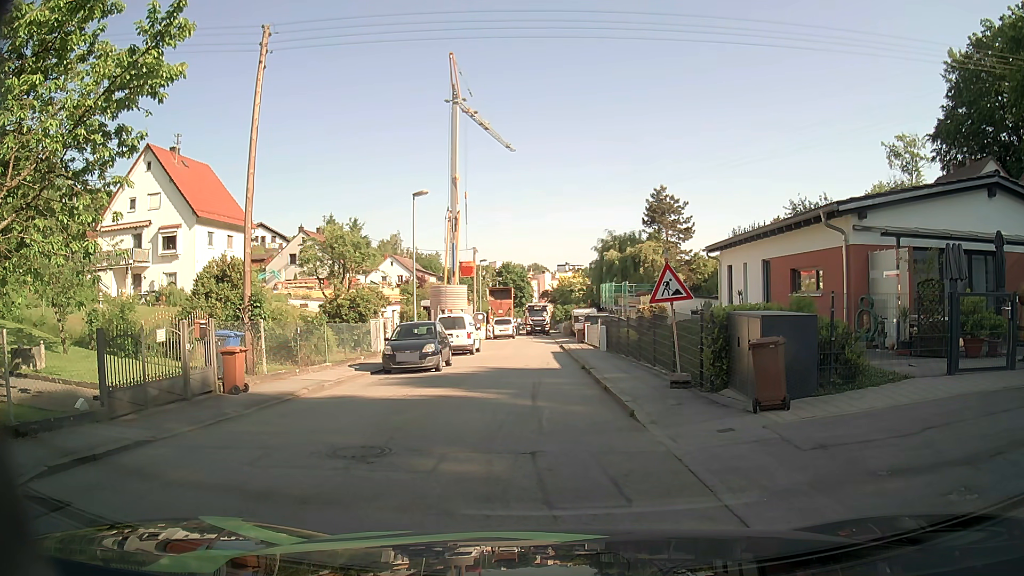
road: residential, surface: asphalt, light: Day
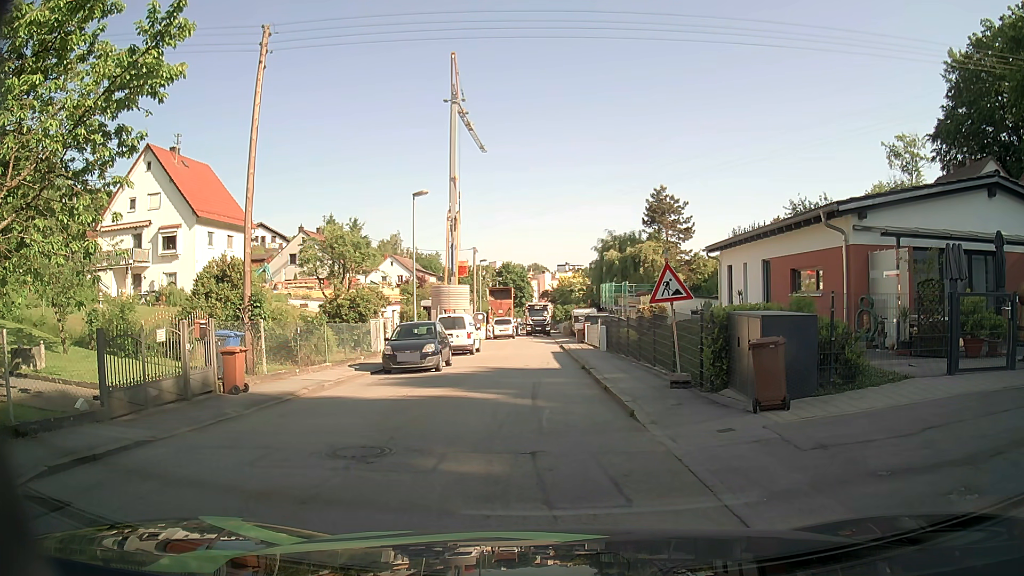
(0.0, 0.0) m; 0°
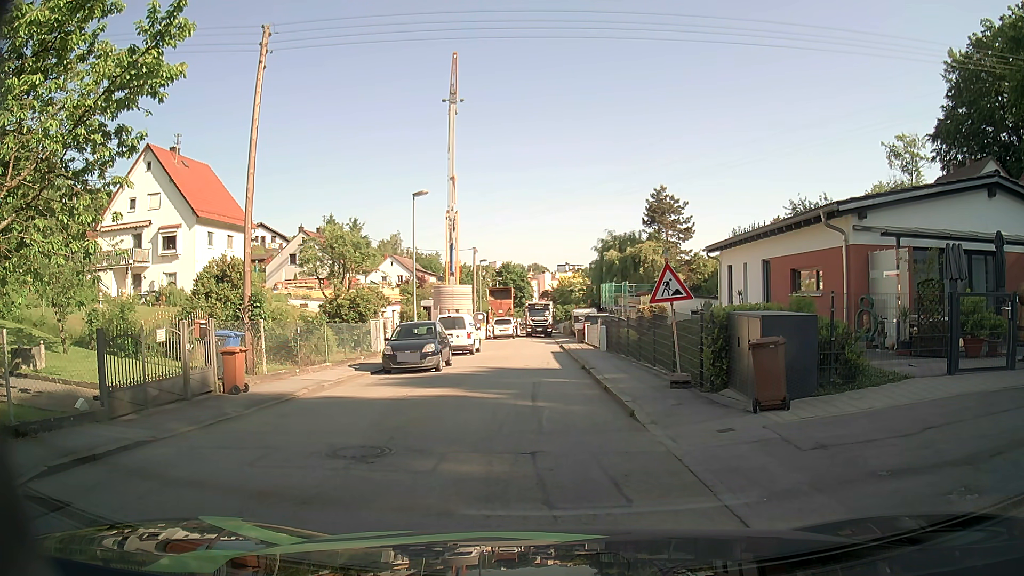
(0.0, 0.0) m; 0°
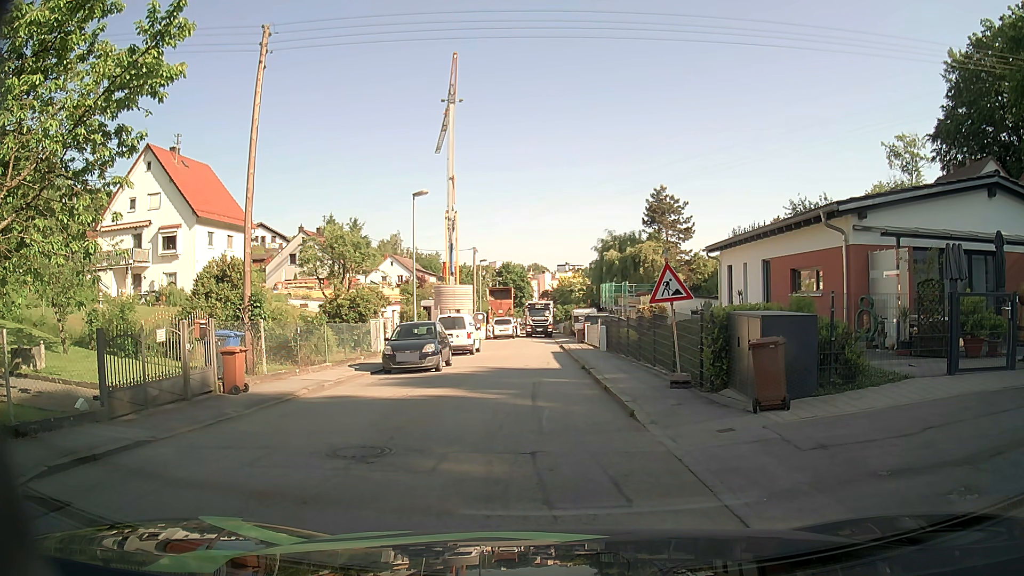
(0.0, 0.0) m; 0°
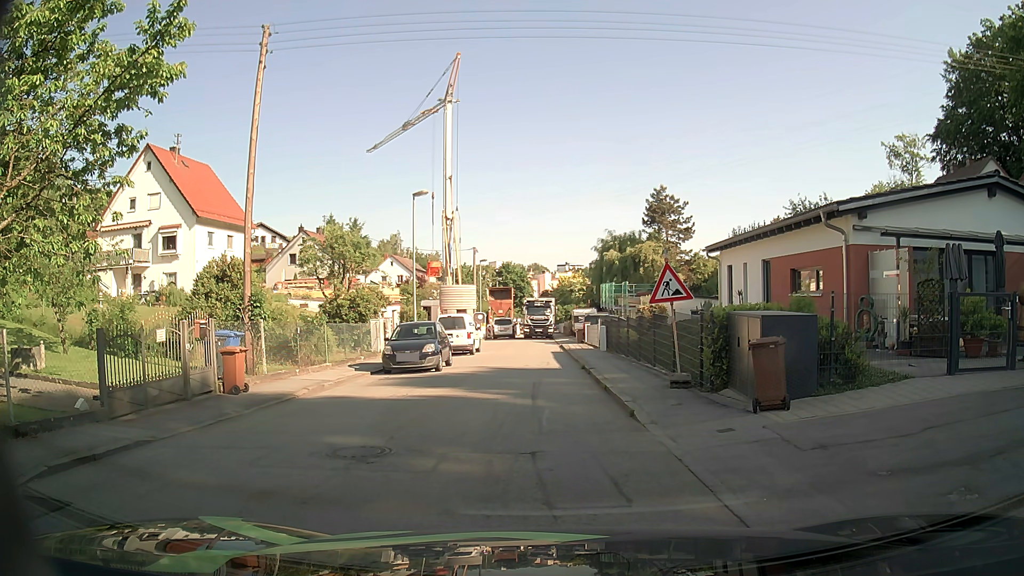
(0.0, 0.0) m; 0°
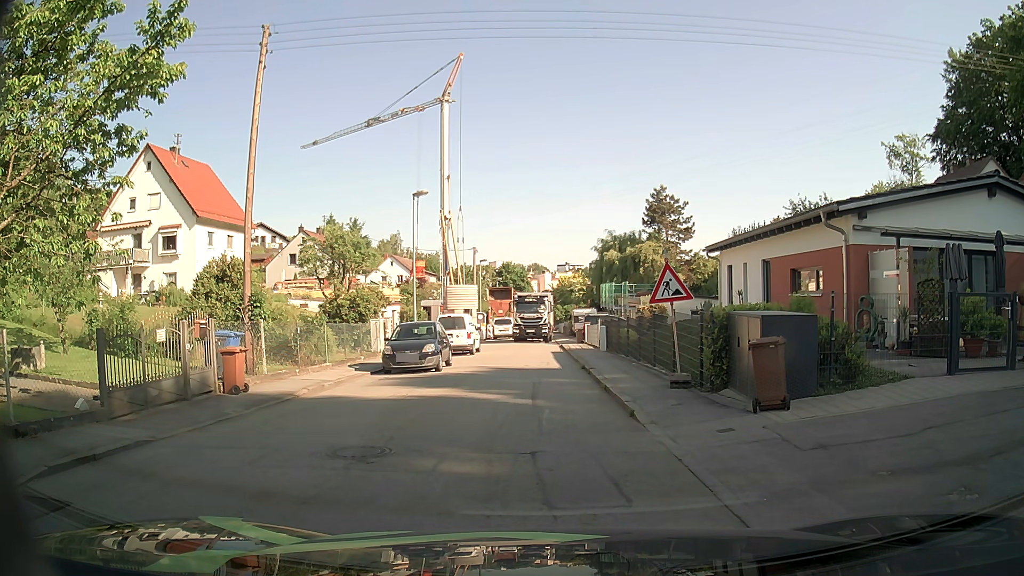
(0.0, 0.0) m; 0°
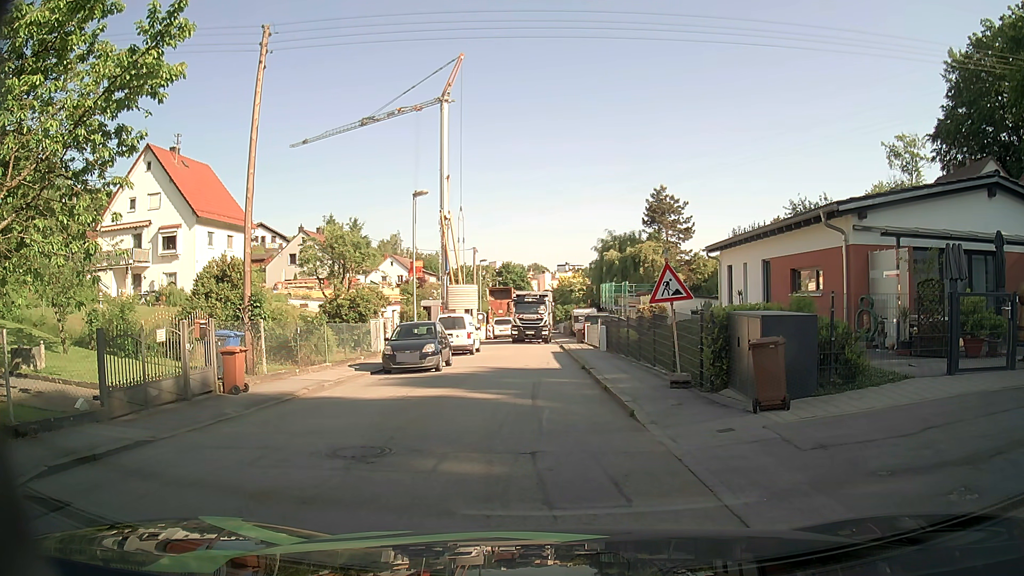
(0.0, 0.0) m; 0°
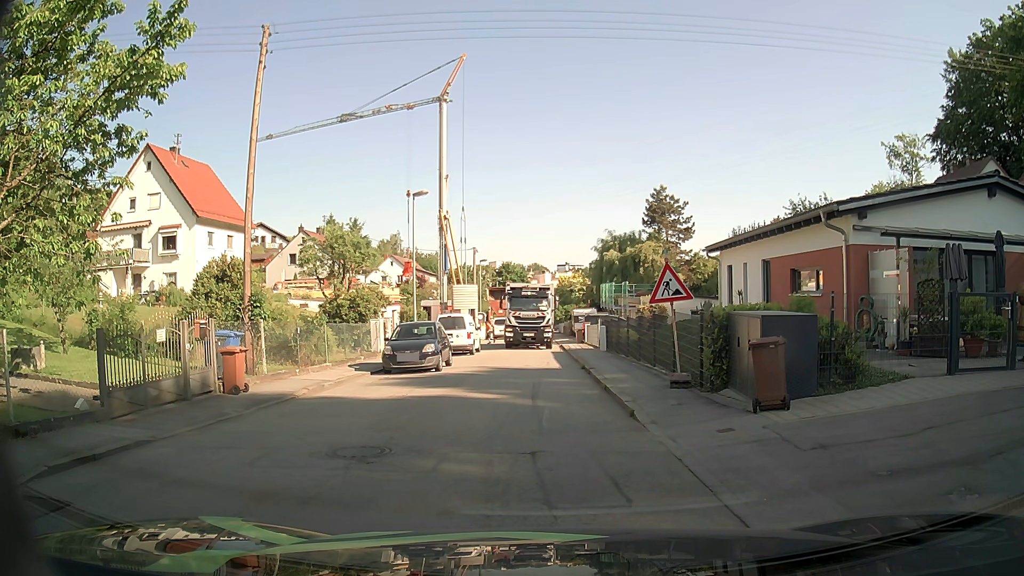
(0.0, 0.0) m; 0°
